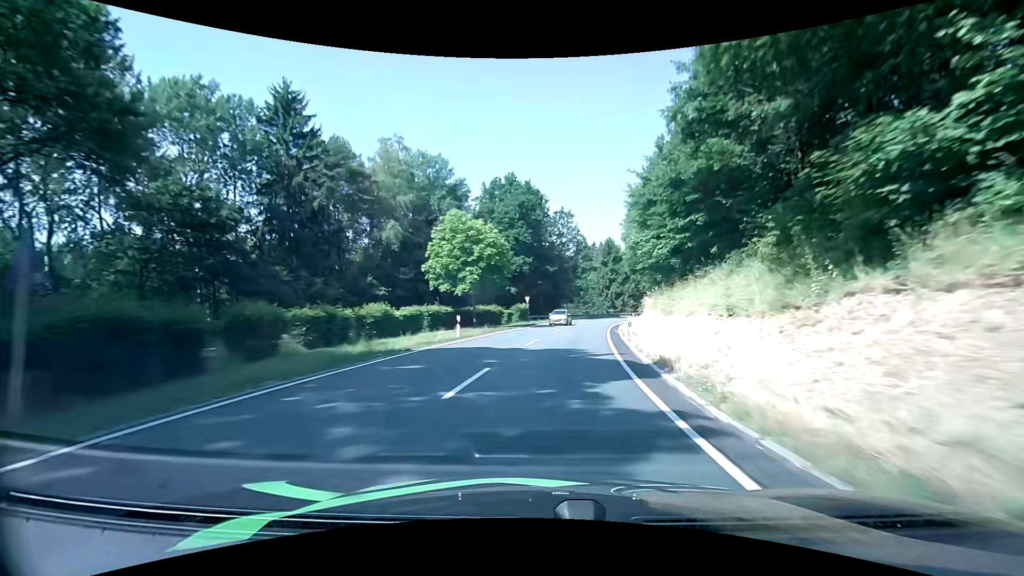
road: secondary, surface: asphalt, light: Day
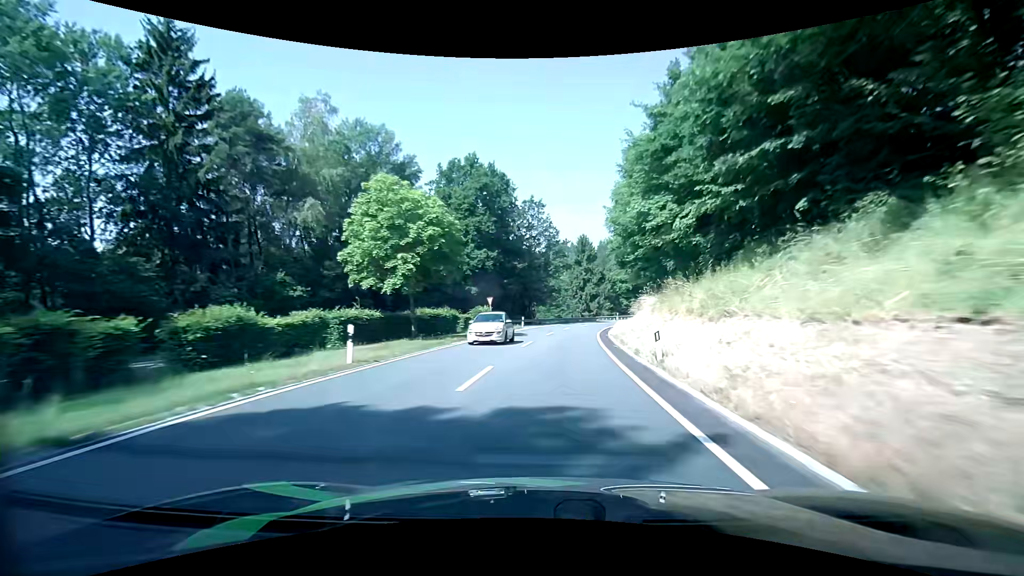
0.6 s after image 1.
(+0.3, +10.9) m; +3°
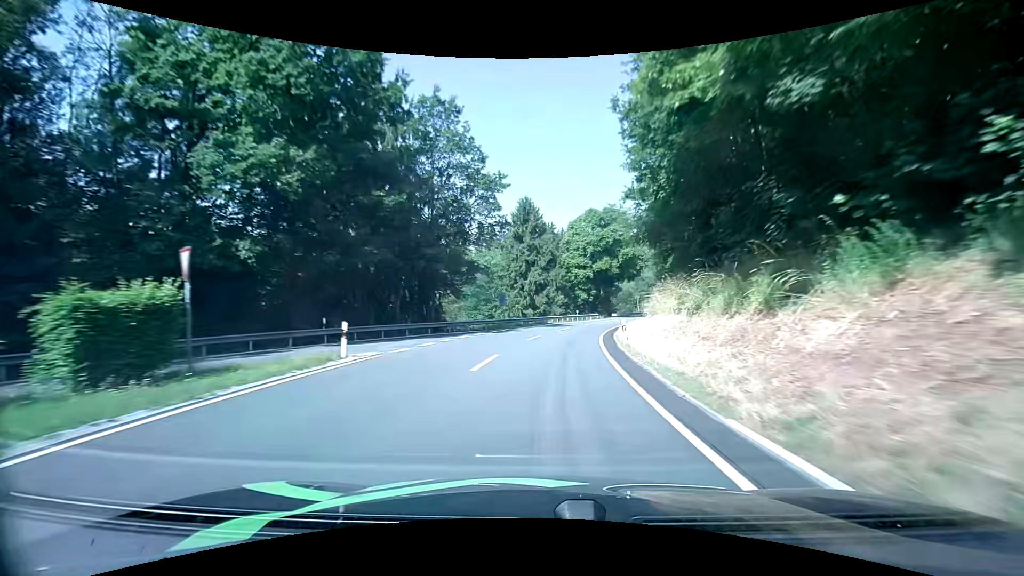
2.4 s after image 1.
(+2.4, +33.3) m; +8°
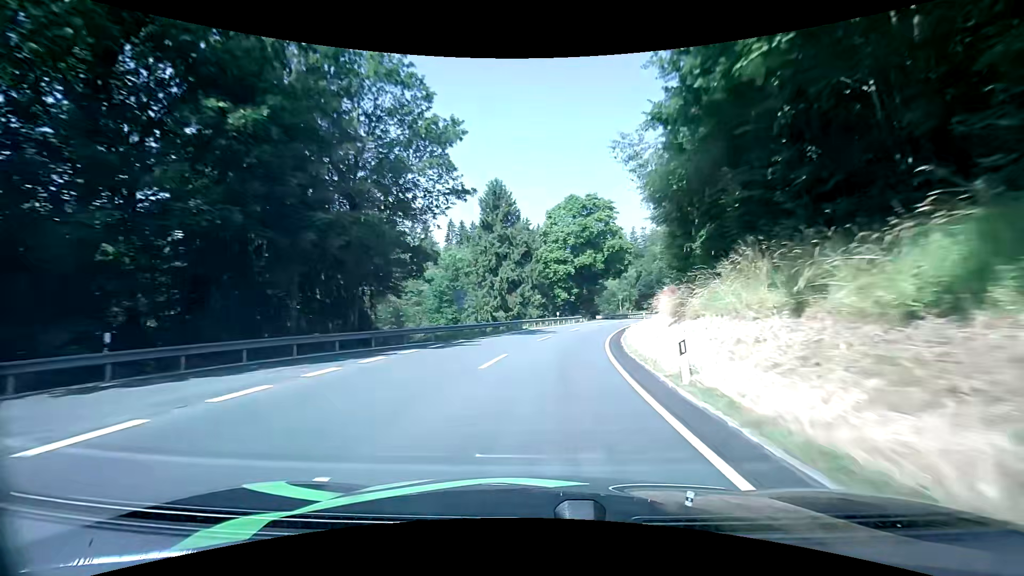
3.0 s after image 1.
(+0.2, +11.1) m; +3°
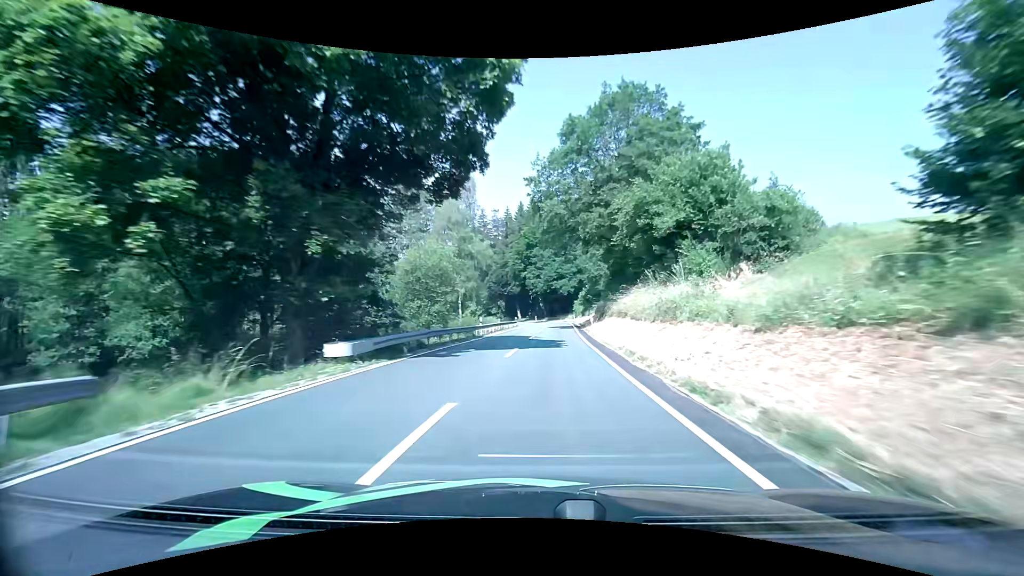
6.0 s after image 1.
(+9.0, +55.2) m; +18°
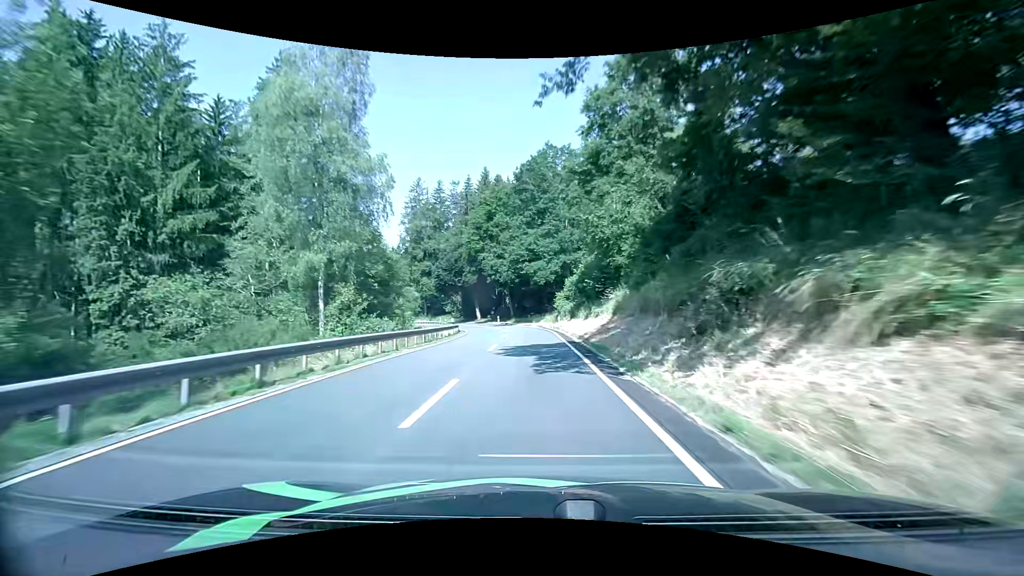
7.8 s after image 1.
(+1.3, +33.3) m; +4°
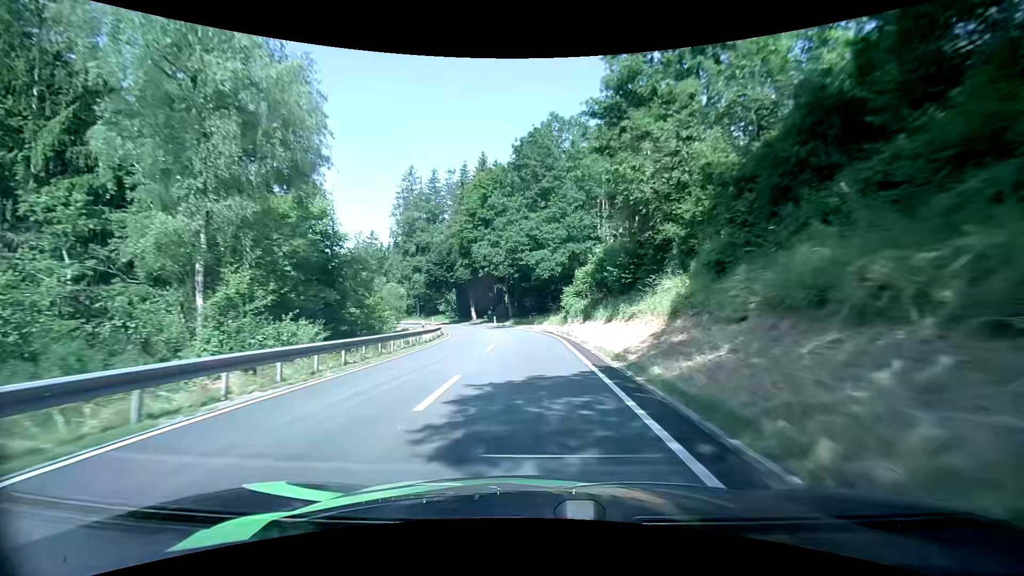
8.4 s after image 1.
(0.0, +10.9) m; 0°
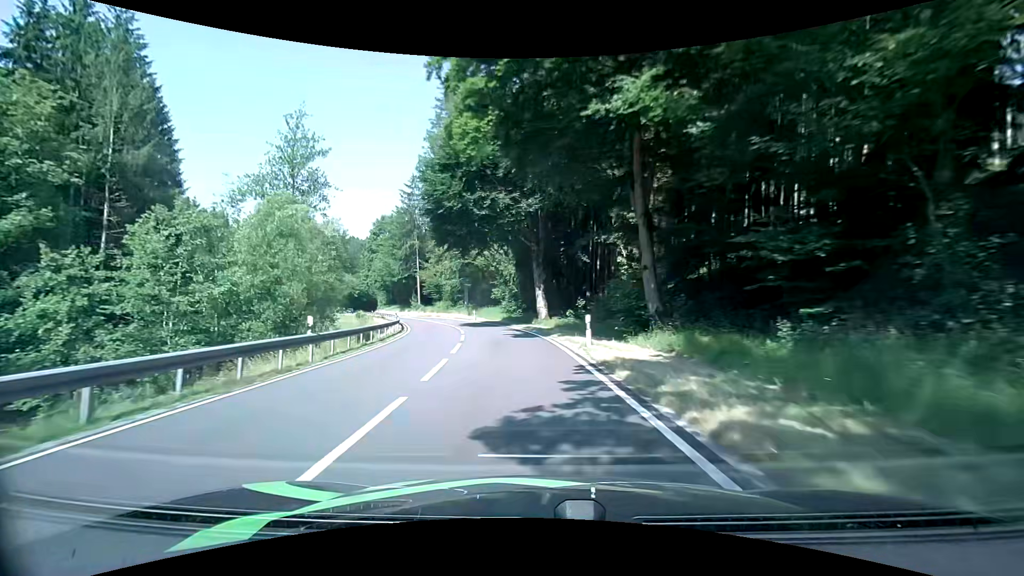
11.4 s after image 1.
(-3.9, +53.1) m; -11°
(0, +10) (-1, +20) (-3, +30) (-5, +40) (-7, +49) (-10, +59) (-14, +68) (-18, +77) (-23, +86) (-28, +95) m
